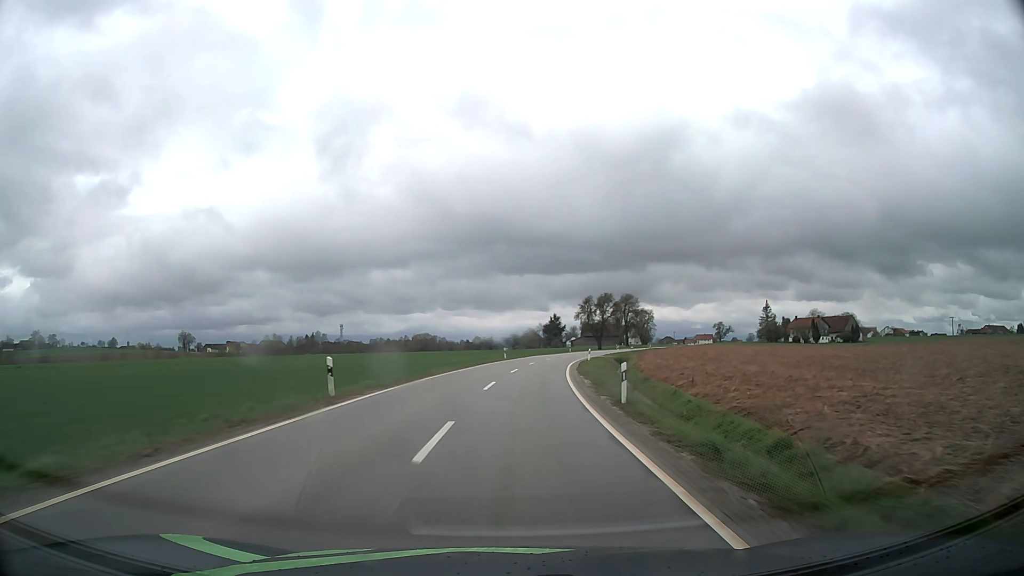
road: tertiary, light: Day
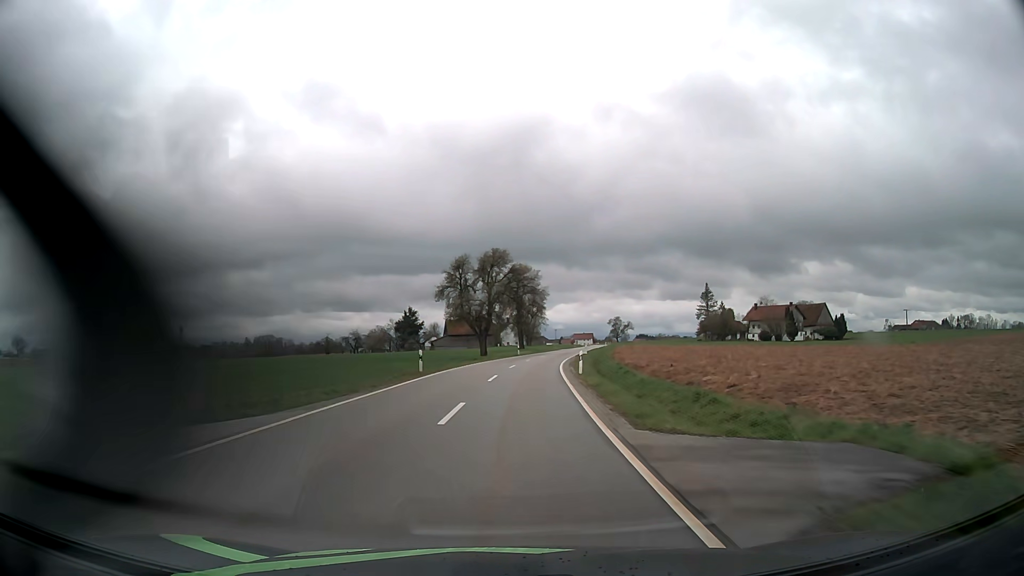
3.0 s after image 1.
(+6.8, +68.9) m; +12°
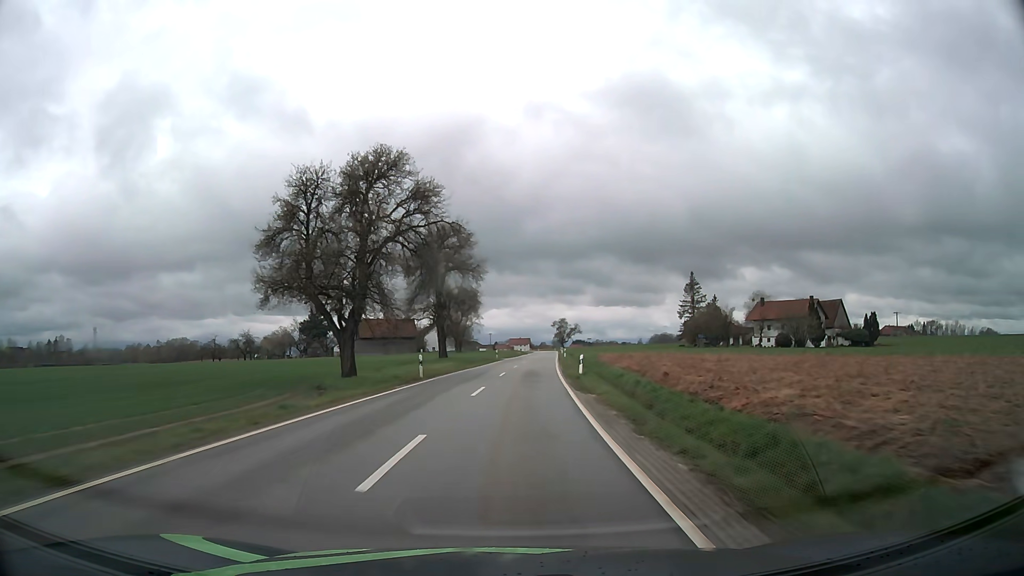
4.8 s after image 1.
(+2.1, +41.4) m; +6°
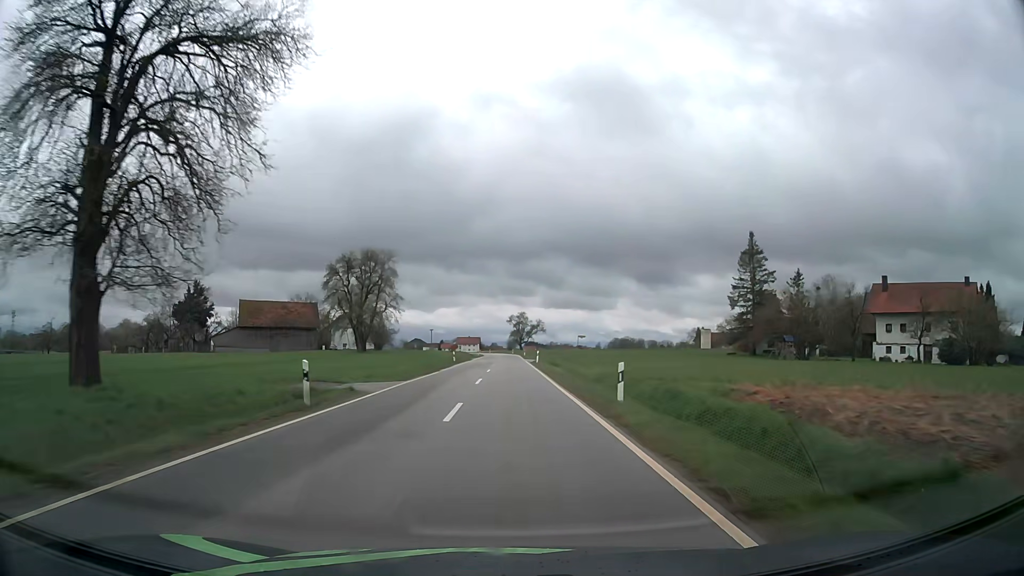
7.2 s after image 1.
(+2.6, +55.1) m; +4°
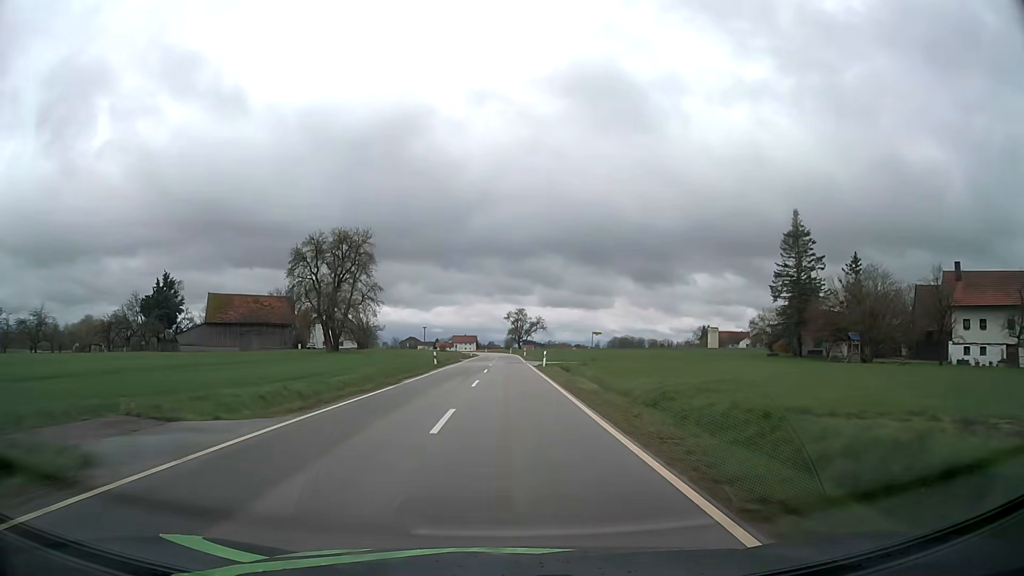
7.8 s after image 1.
(0.0, +13.8) m; 0°
